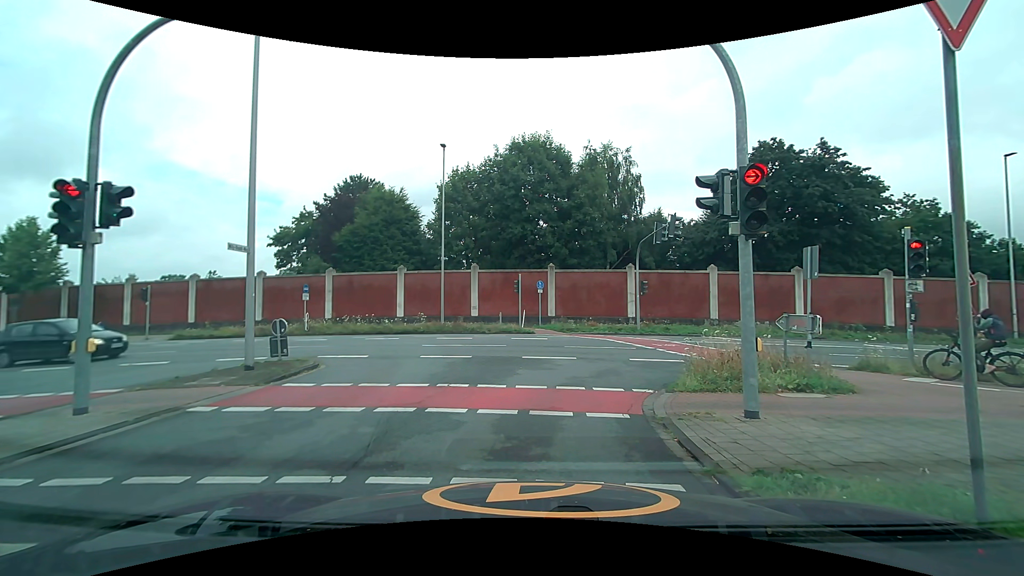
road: unclassified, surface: asphalt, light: Day
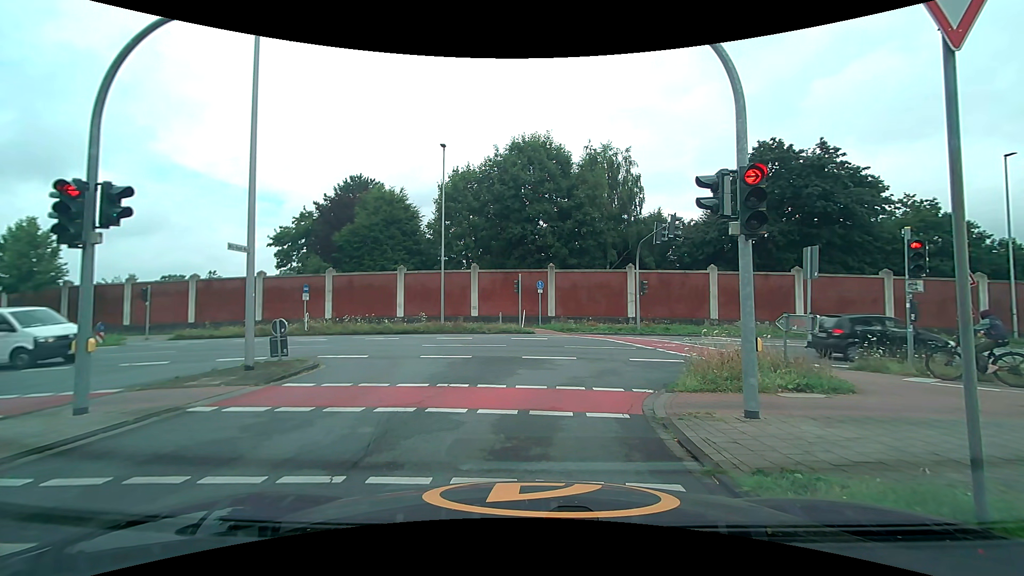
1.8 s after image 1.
(0.0, 0.0) m; 0°
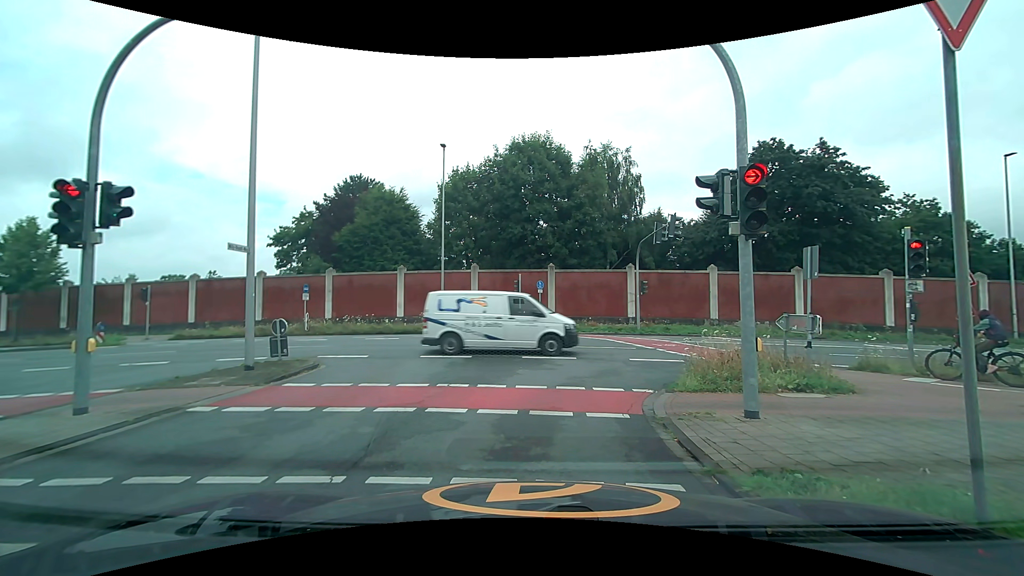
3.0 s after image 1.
(0.0, 0.0) m; 0°
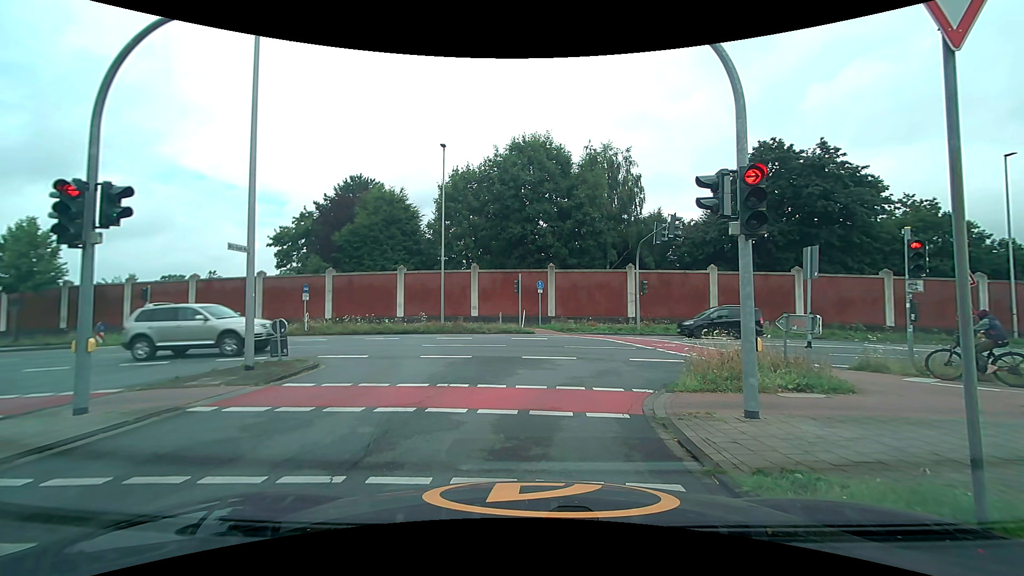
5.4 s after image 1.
(0.0, 0.0) m; 0°
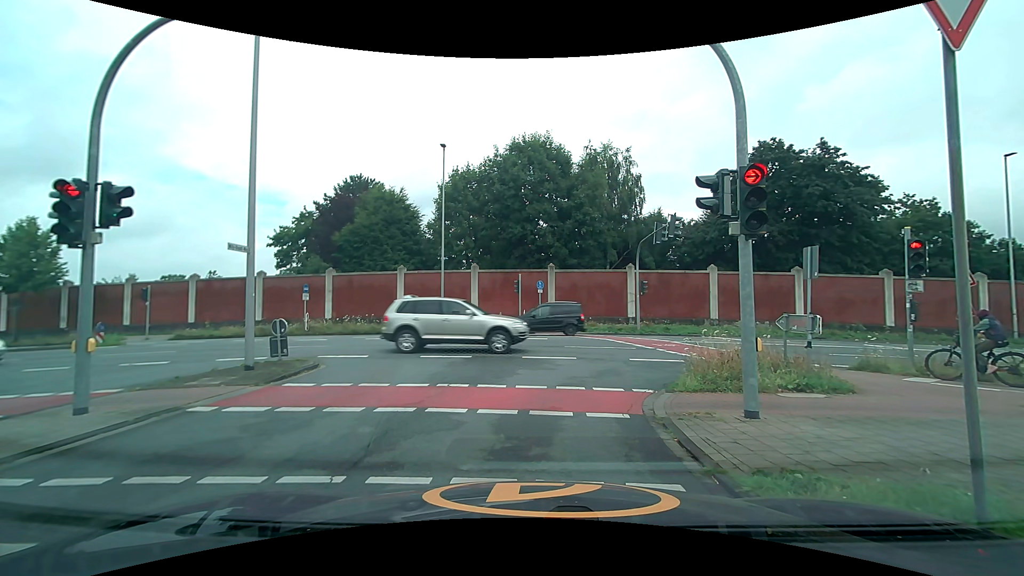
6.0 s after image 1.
(0.0, 0.0) m; 0°
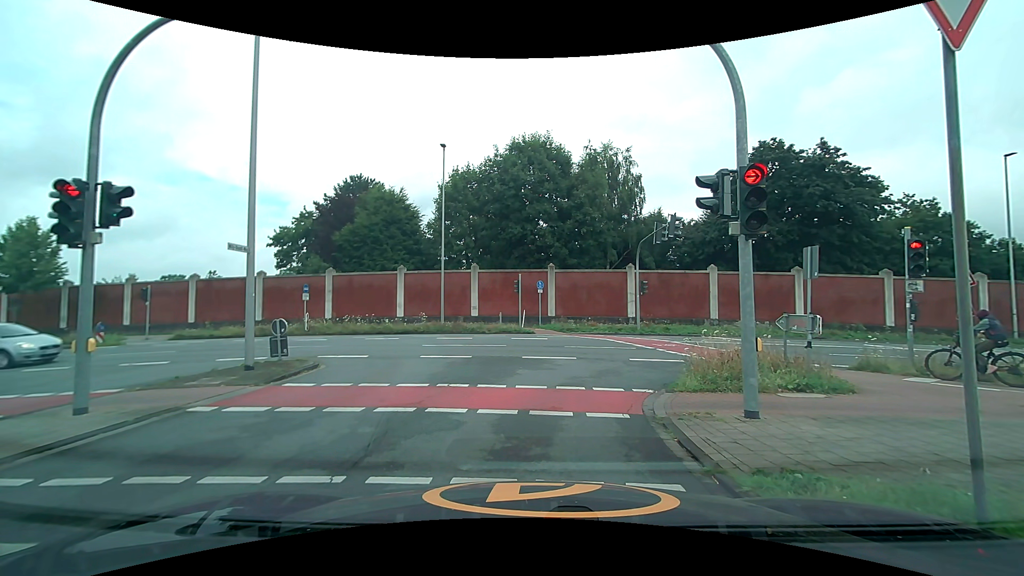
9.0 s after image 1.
(0.0, 0.0) m; 0°
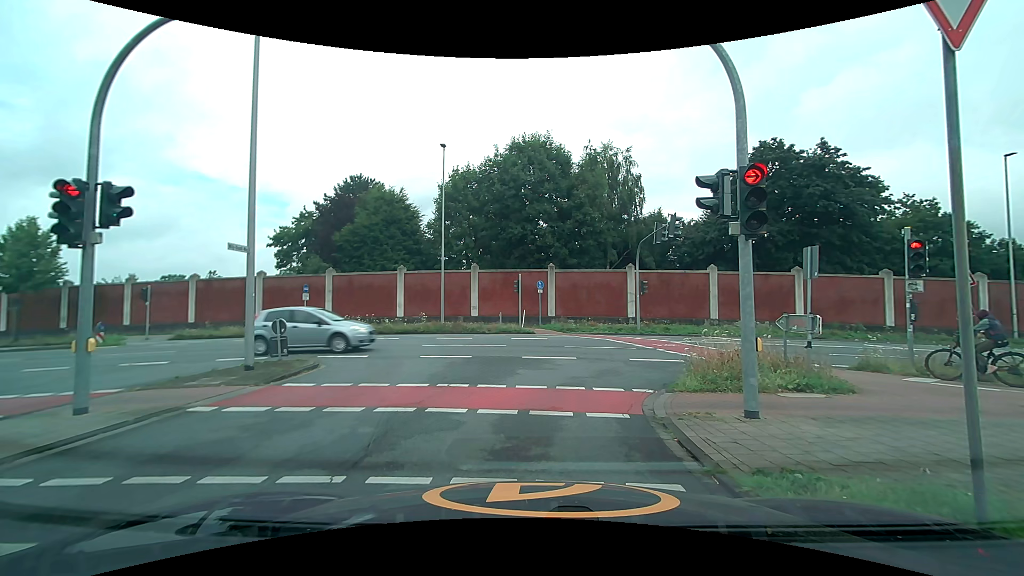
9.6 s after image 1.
(0.0, 0.0) m; 0°
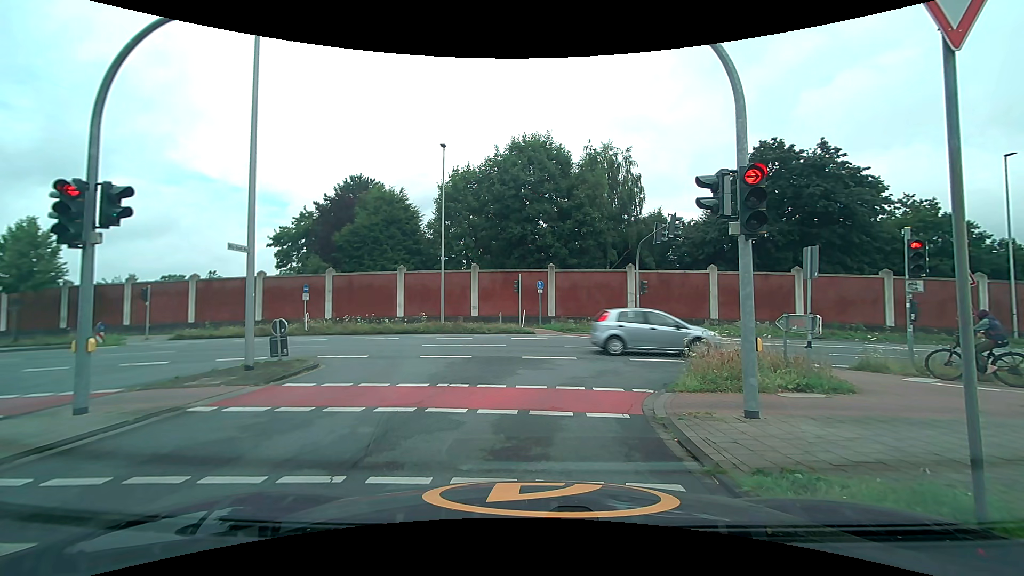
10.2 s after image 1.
(0.0, 0.0) m; 0°
(0, +10) (+6, +18) (+16, +19) (+26, +19) (+36, +19) (+46, +18) (+56, +18) (+66, +18) (+76, +17) (+86, +17) m
